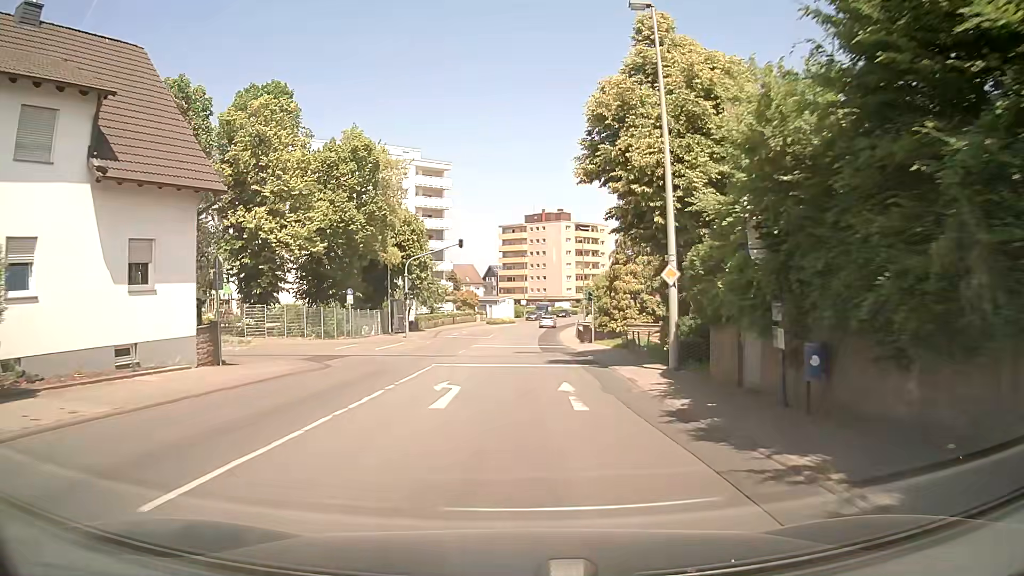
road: secondary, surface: asphalt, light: Day
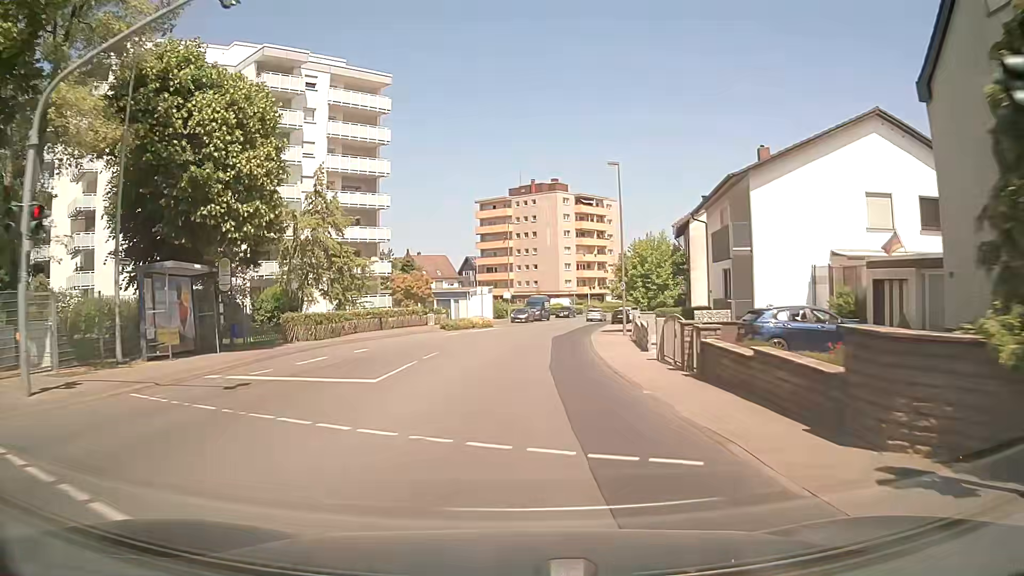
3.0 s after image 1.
(+0.4, +37.7) m; +1°
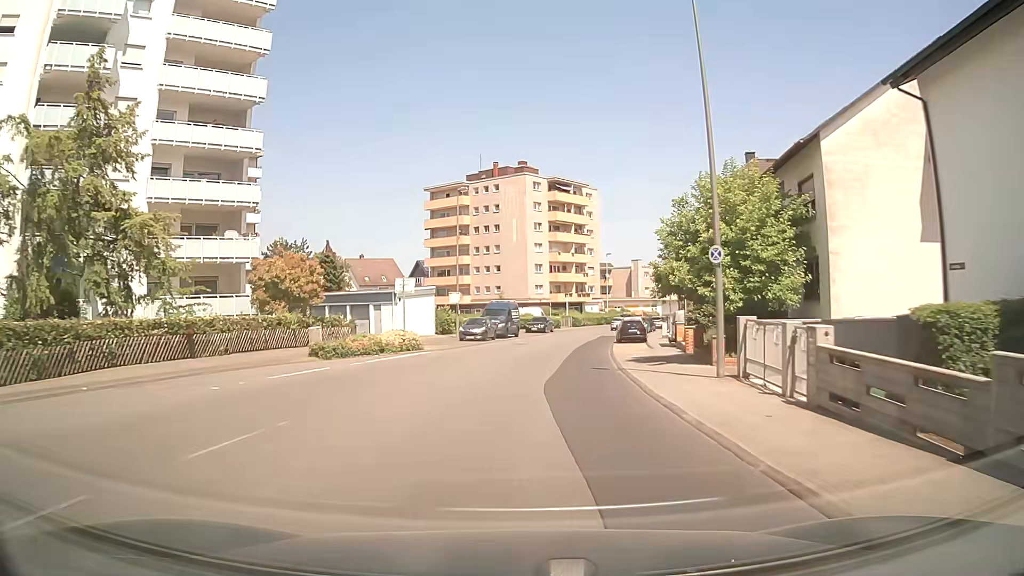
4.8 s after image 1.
(+0.6, +24.2) m; +3°
(0, +10) (+1, +20) (+2, +30) (+3, +40) (+5, +50) (+7, +59) (+10, +69) (+13, +78) (+17, +88) (+21, +97) m
